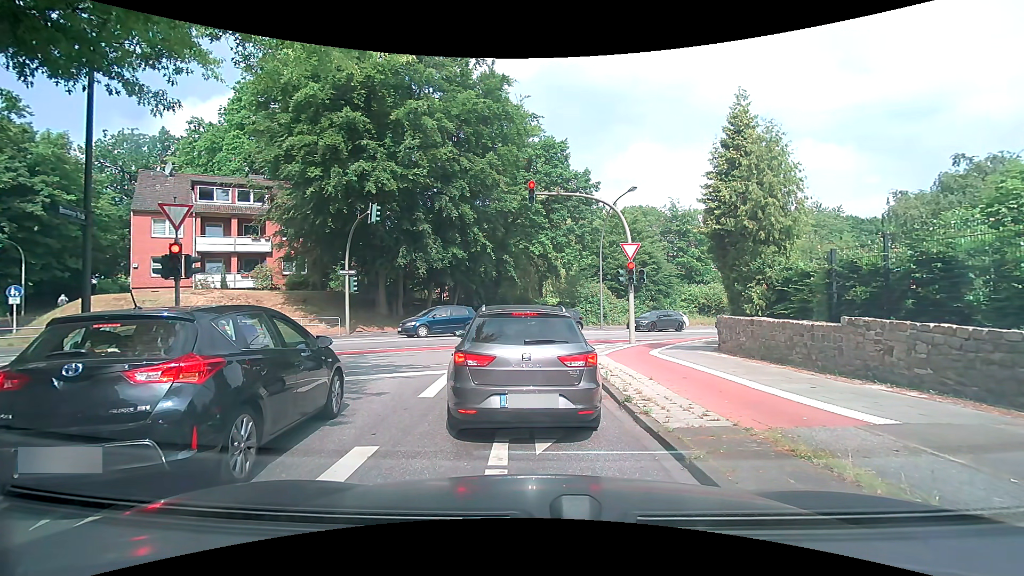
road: residential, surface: asphalt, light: Day
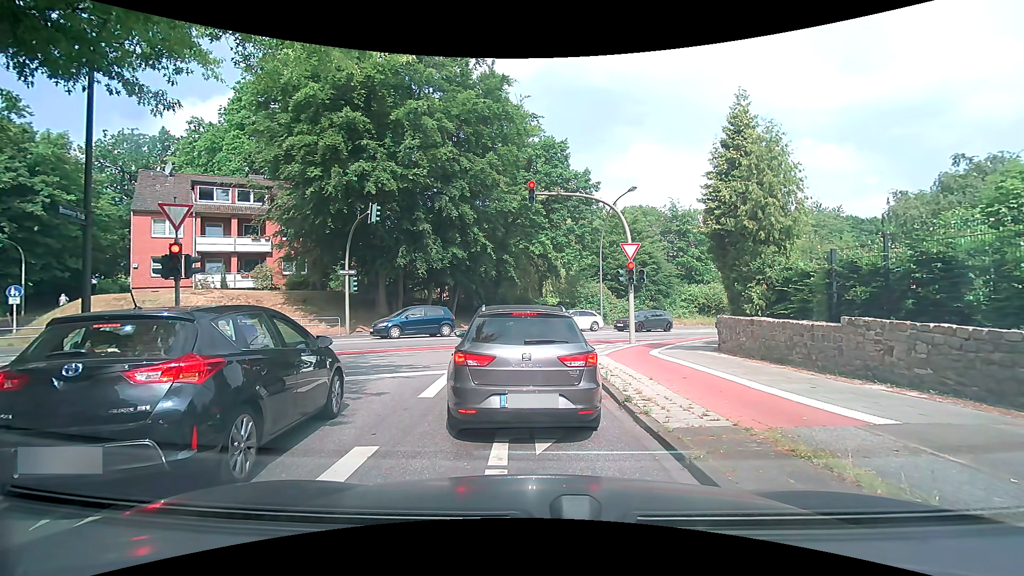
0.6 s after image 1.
(0.0, 0.0) m; 0°
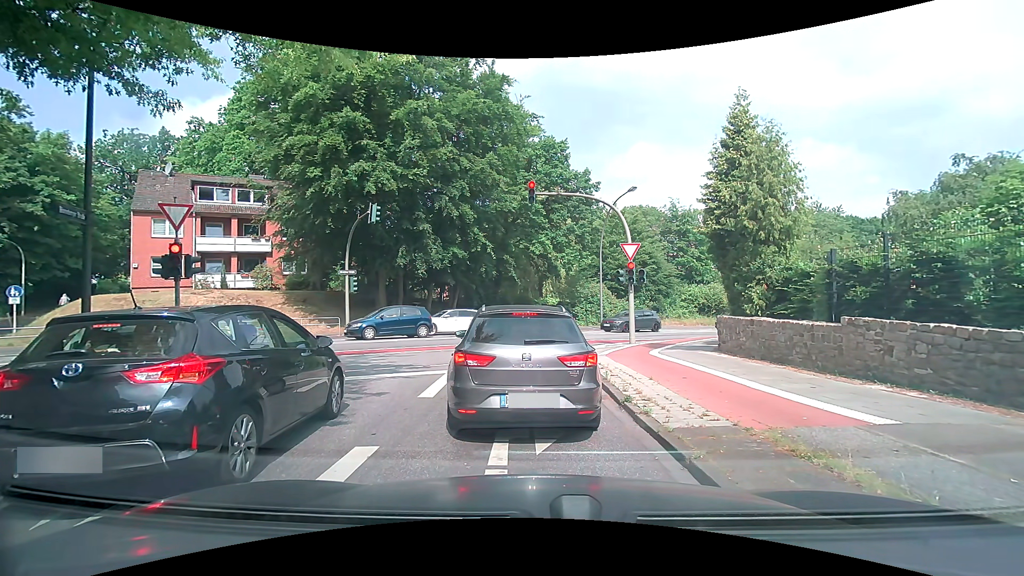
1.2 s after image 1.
(0.0, 0.0) m; 0°
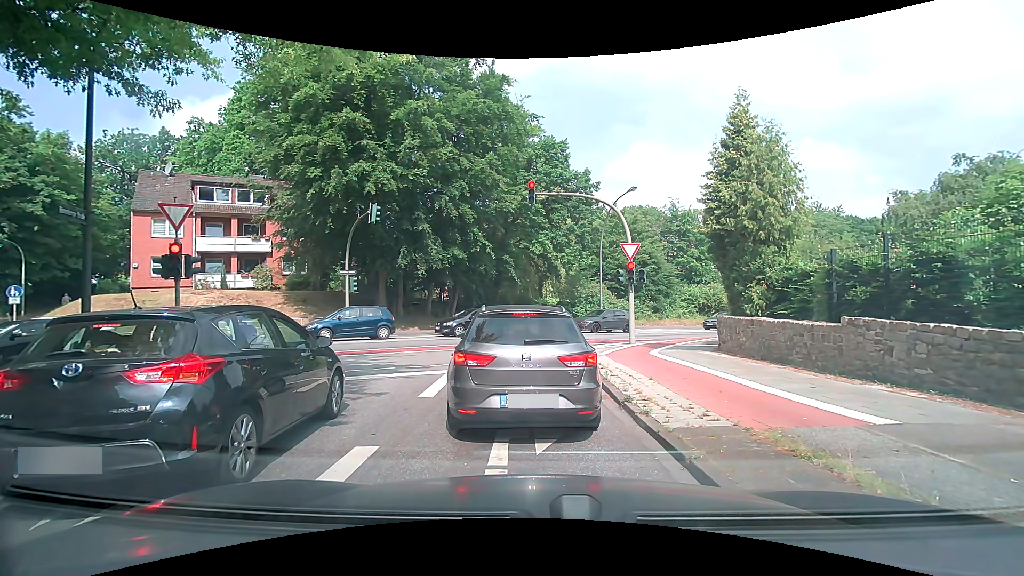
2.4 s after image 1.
(0.0, 0.0) m; 0°
